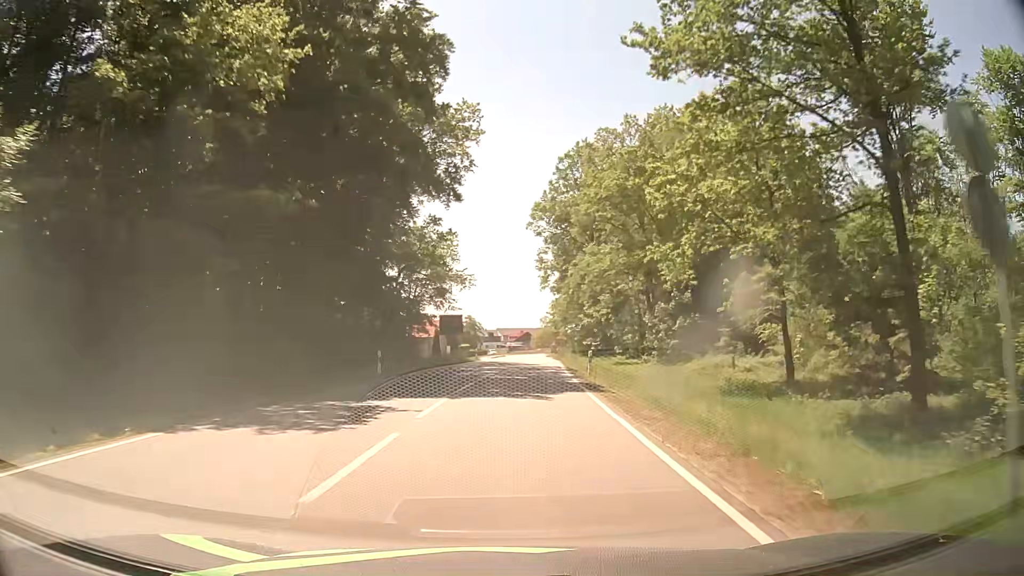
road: secondary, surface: asphalt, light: Day
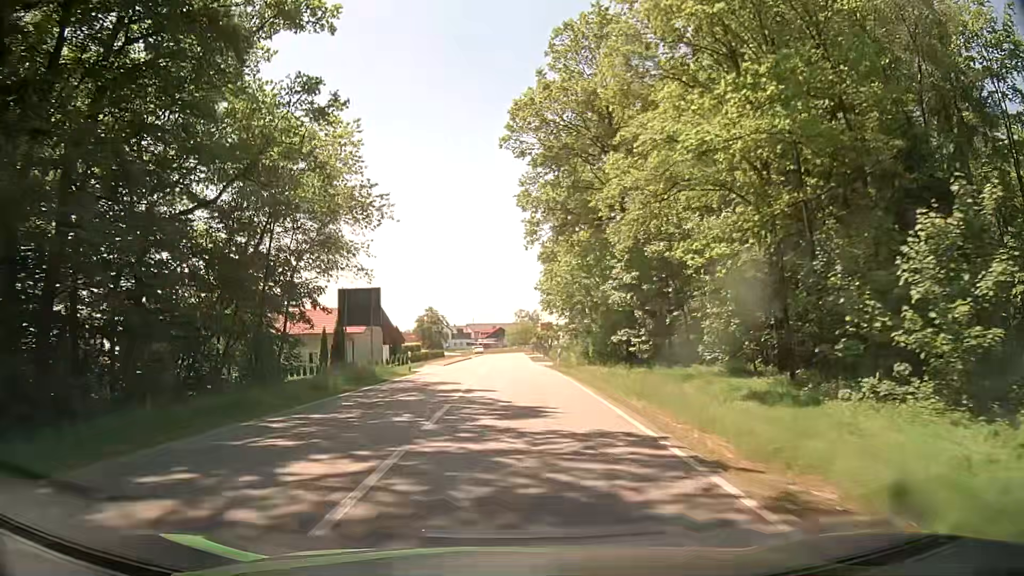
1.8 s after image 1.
(+0.8, +29.9) m; +2°
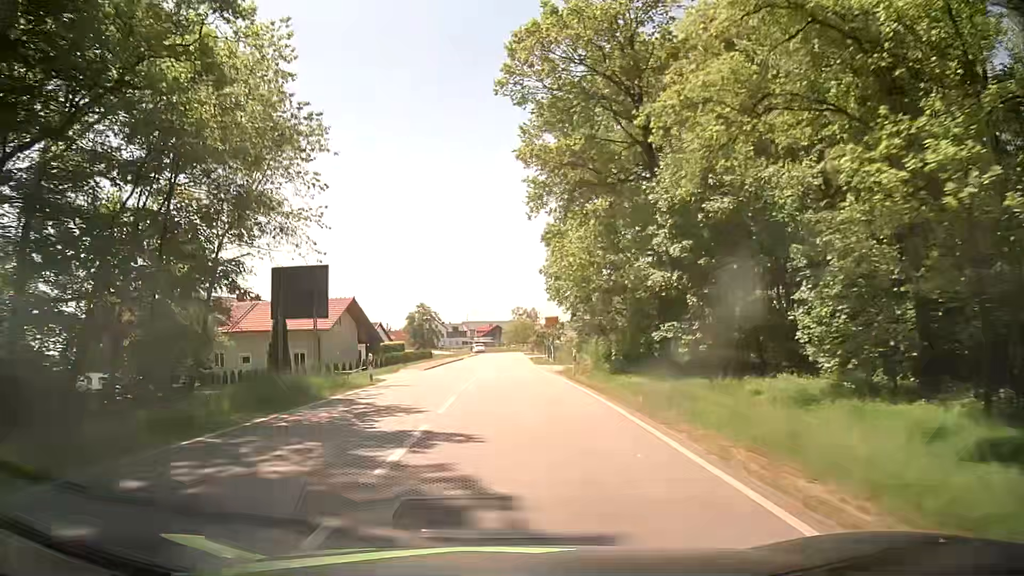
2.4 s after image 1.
(0.0, +9.5) m; 0°
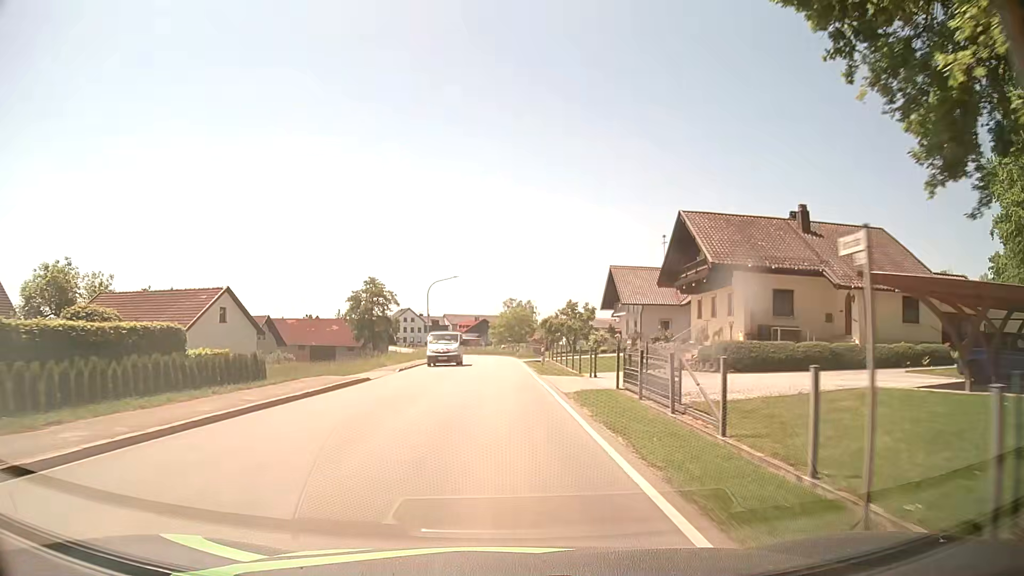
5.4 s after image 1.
(+0.1, +43.6) m; +1°
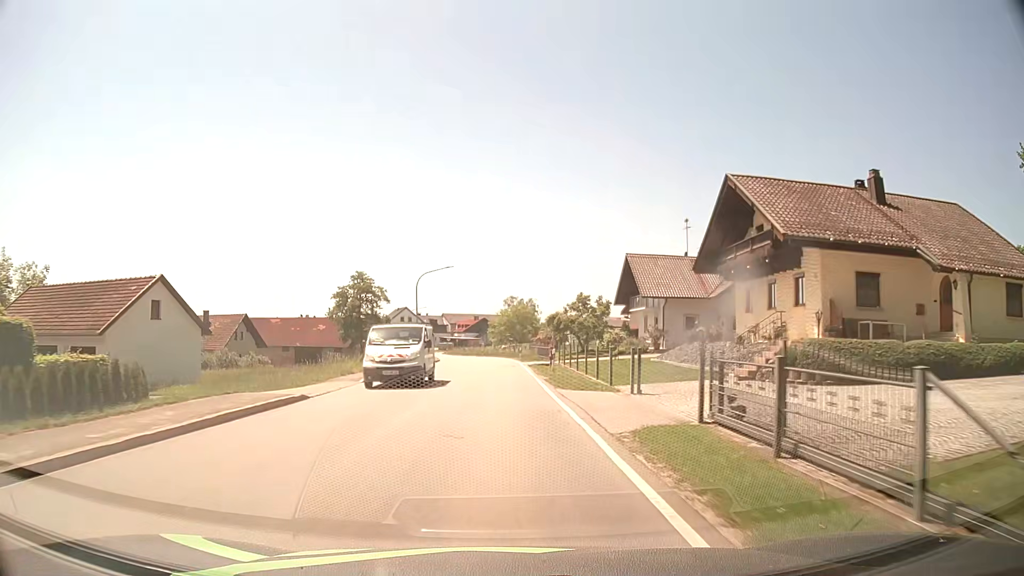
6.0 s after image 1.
(0.0, +8.1) m; 0°
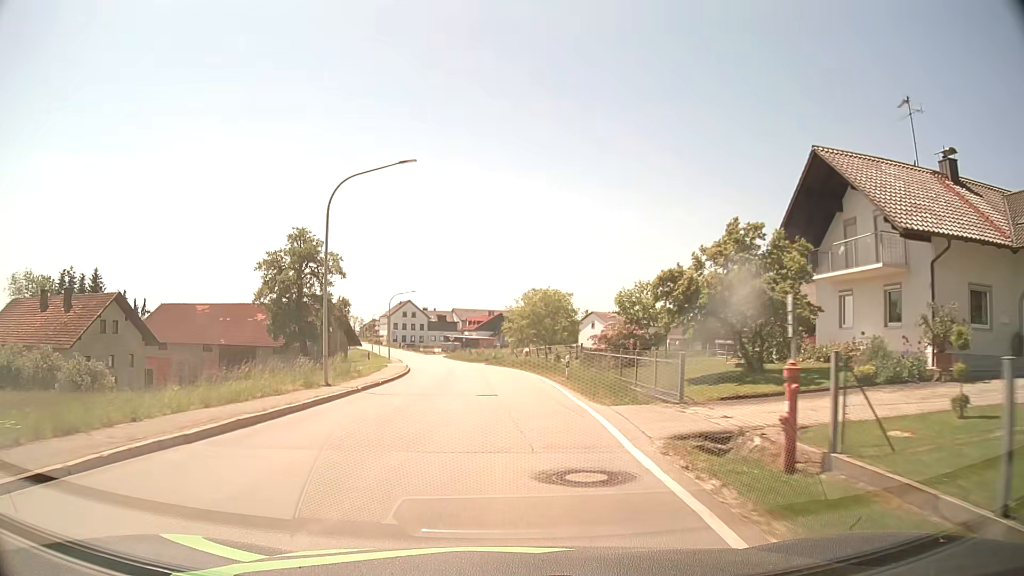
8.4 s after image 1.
(-0.6, +31.5) m; -2°
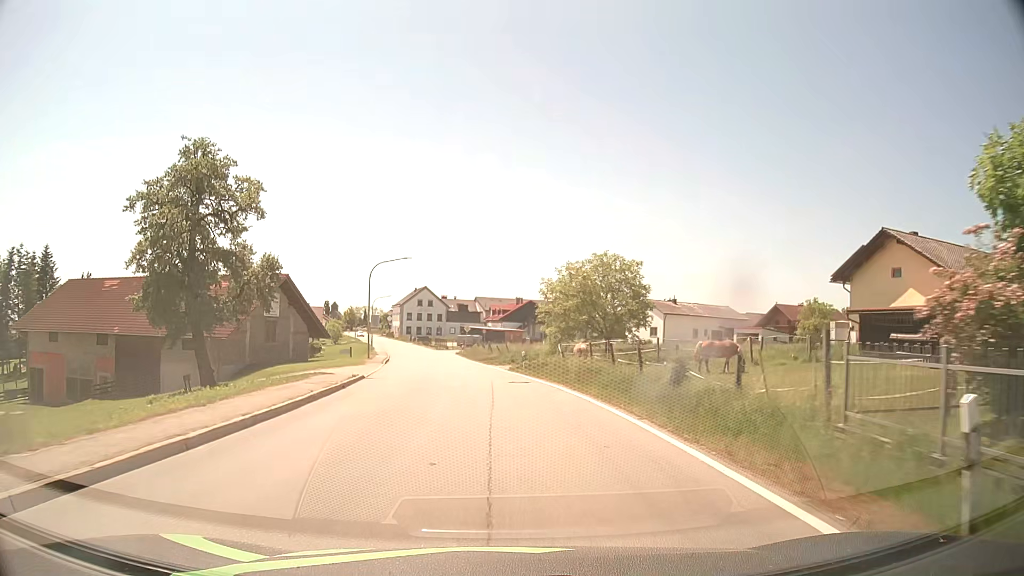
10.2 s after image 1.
(-0.5, +23.3) m; -2°
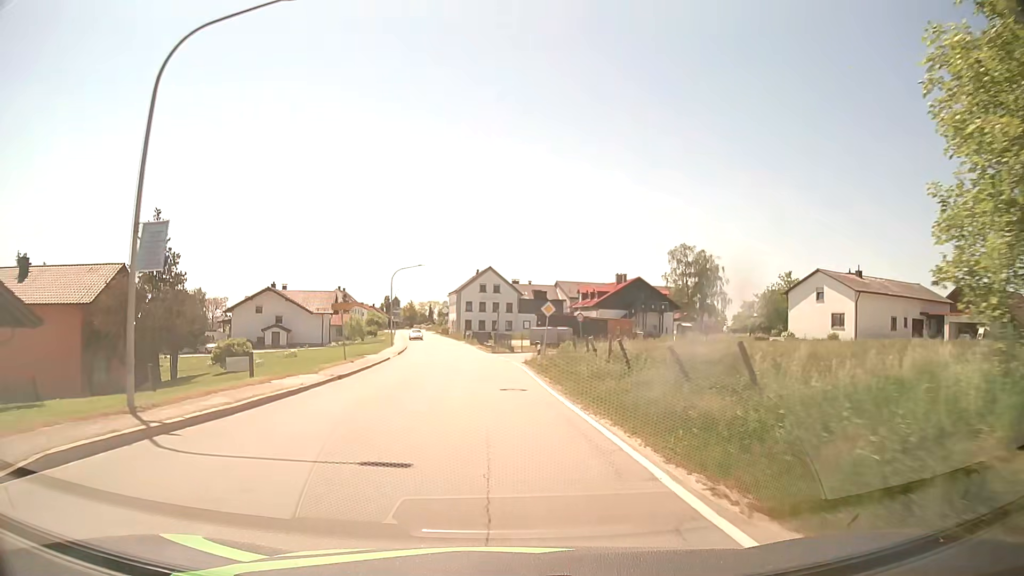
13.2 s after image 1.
(-2.1, +38.5) m; -7°
(0, +10) (0, +20) (-1, +30) (-2, +40) (-3, +50) (-4, +60) (-5, +70) (-7, +80) (-8, +89) (-10, +99) m
